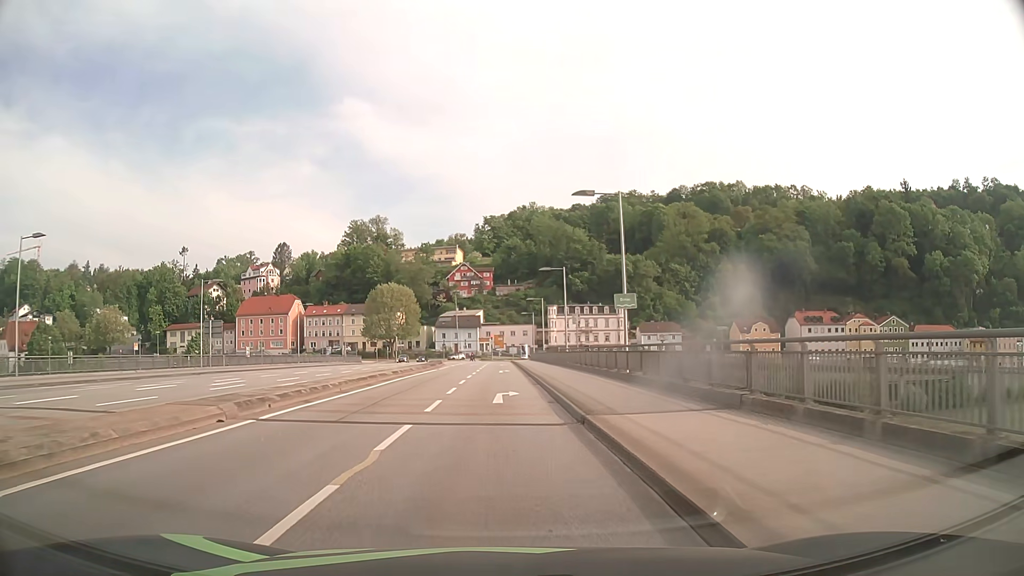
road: primary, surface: asphalt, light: Day
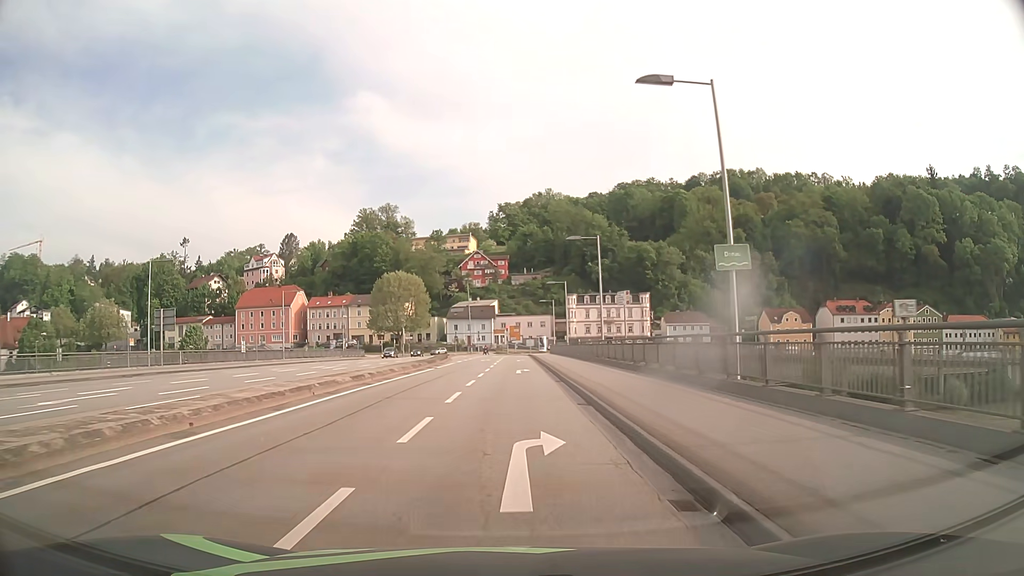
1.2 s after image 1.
(-0.2, +11.9) m; -2°
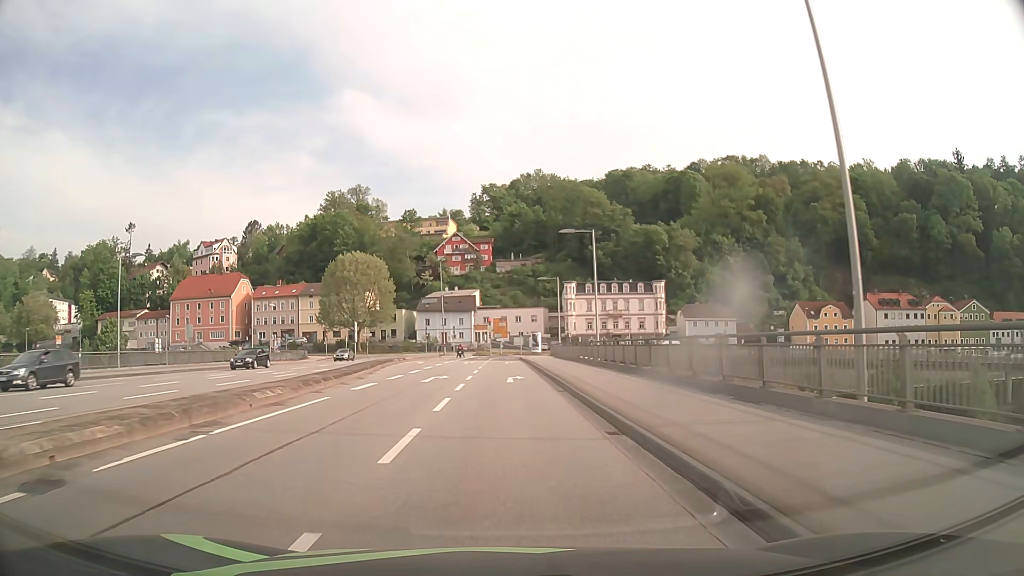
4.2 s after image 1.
(+0.4, +31.7) m; +2°
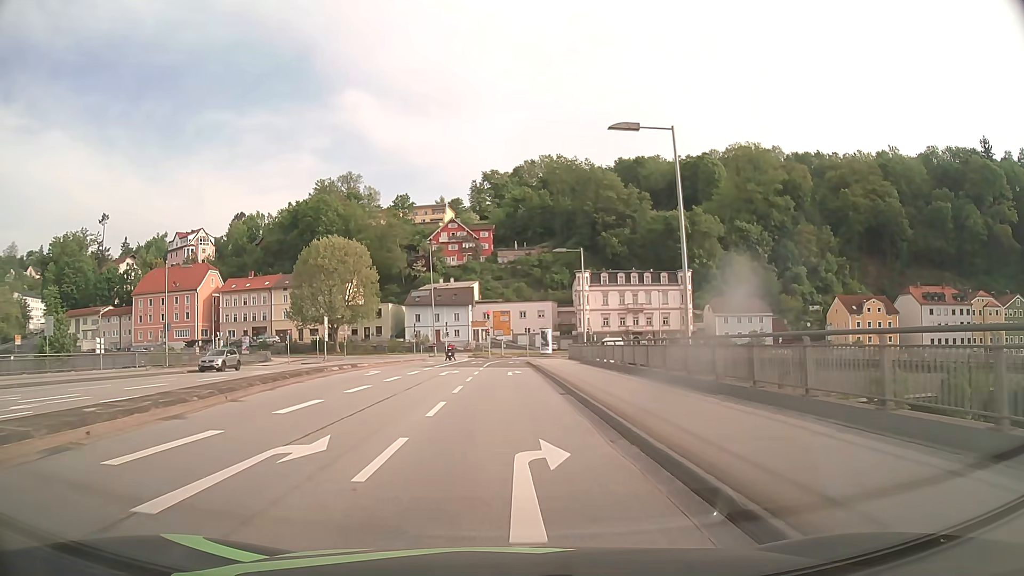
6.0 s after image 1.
(0.0, +19.0) m; 0°
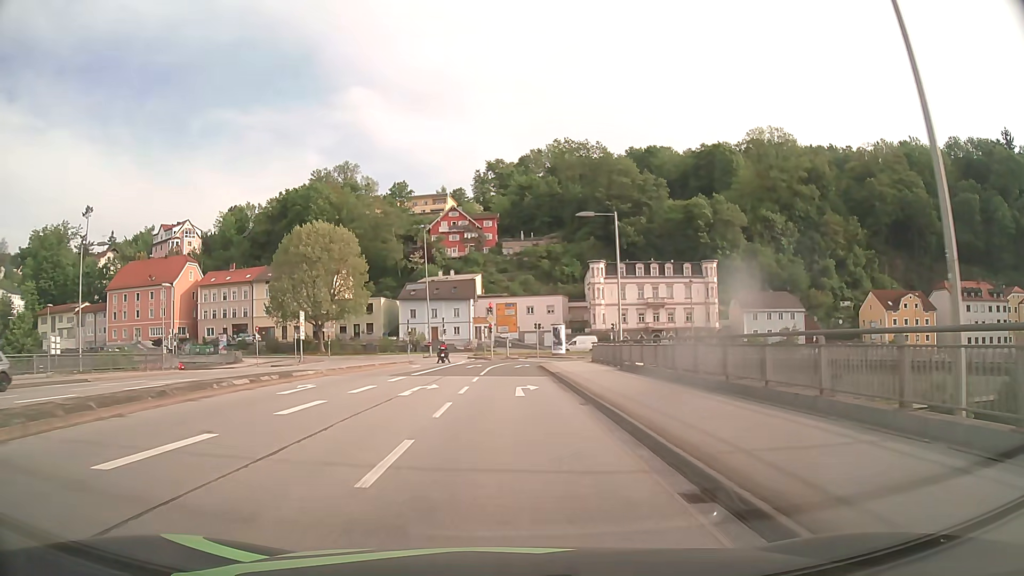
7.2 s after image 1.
(0.0, +12.3) m; 0°
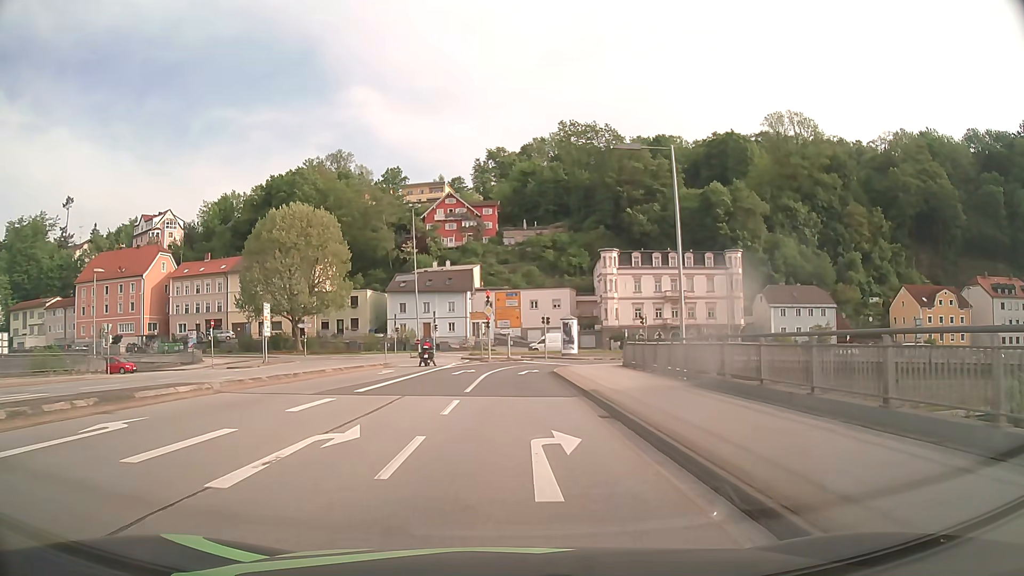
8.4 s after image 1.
(0.0, +11.5) m; 0°
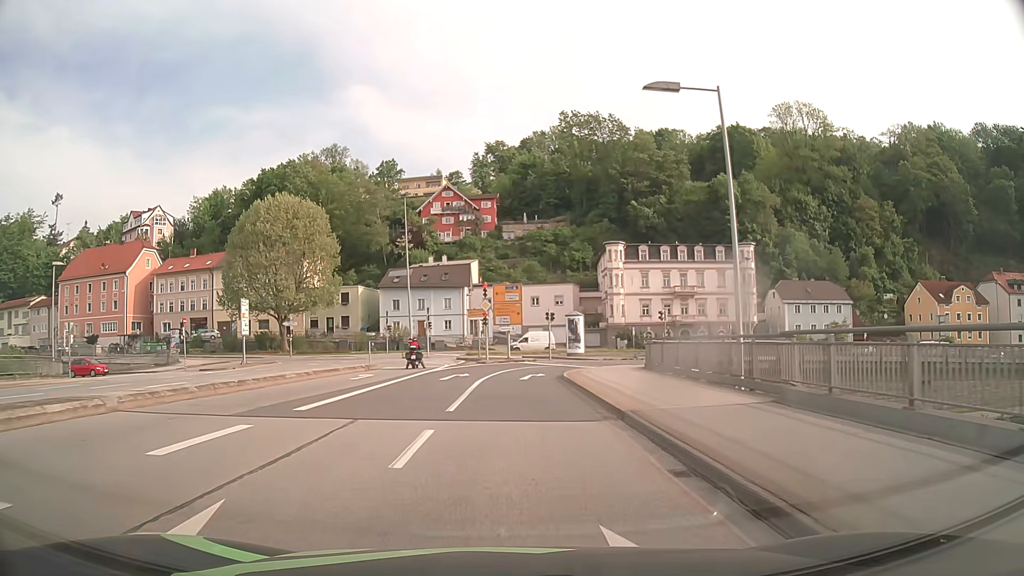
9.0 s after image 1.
(0.0, +5.4) m; 0°
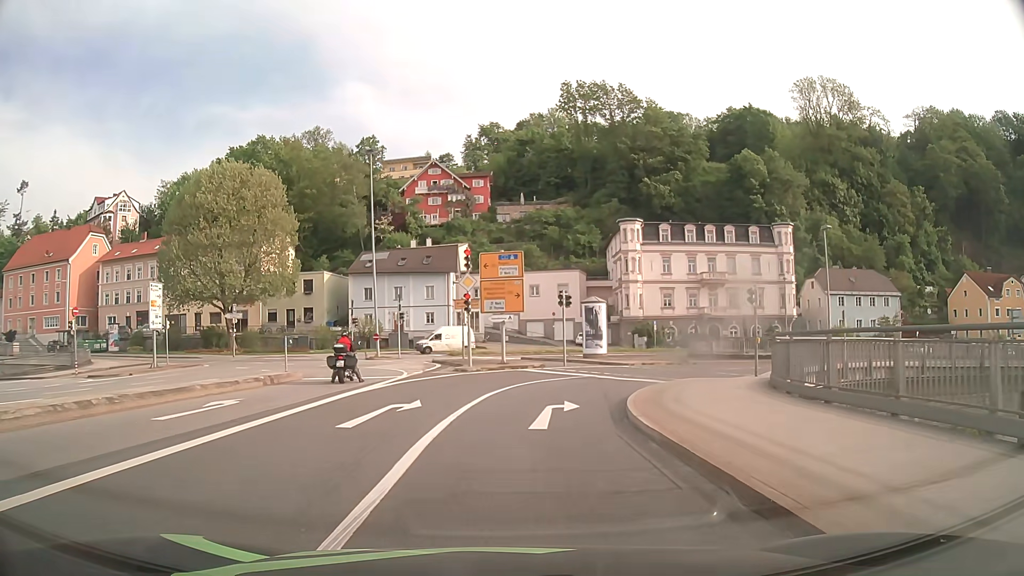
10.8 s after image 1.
(0.0, +14.9) m; 0°
(0, +10) (+3, +20) (+9, +27) (+18, +31) (+28, +32) (+38, +32) (+48, +32) (+58, +32) (+68, +32) (+78, +32) m
